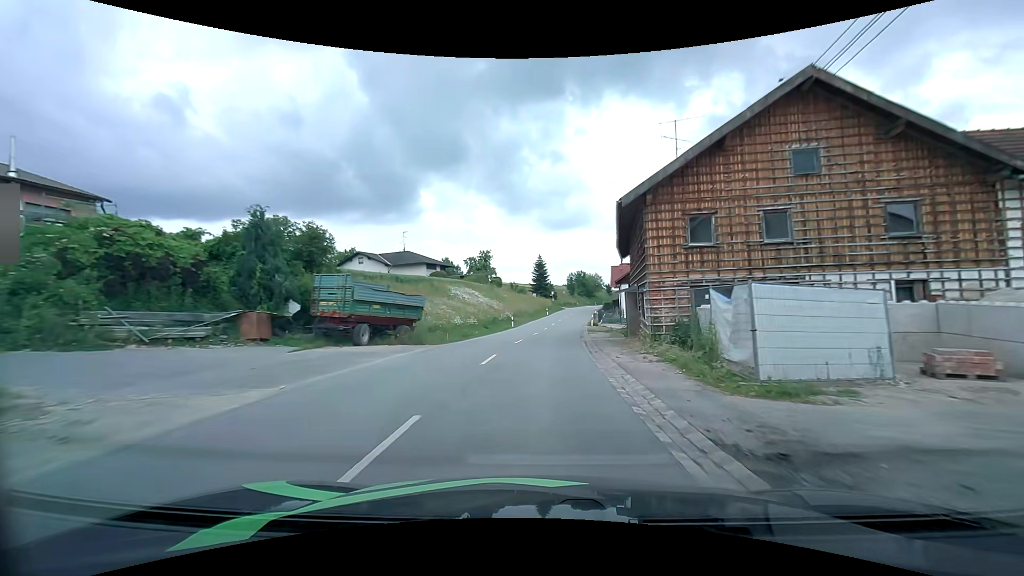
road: secondary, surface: asphalt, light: Day
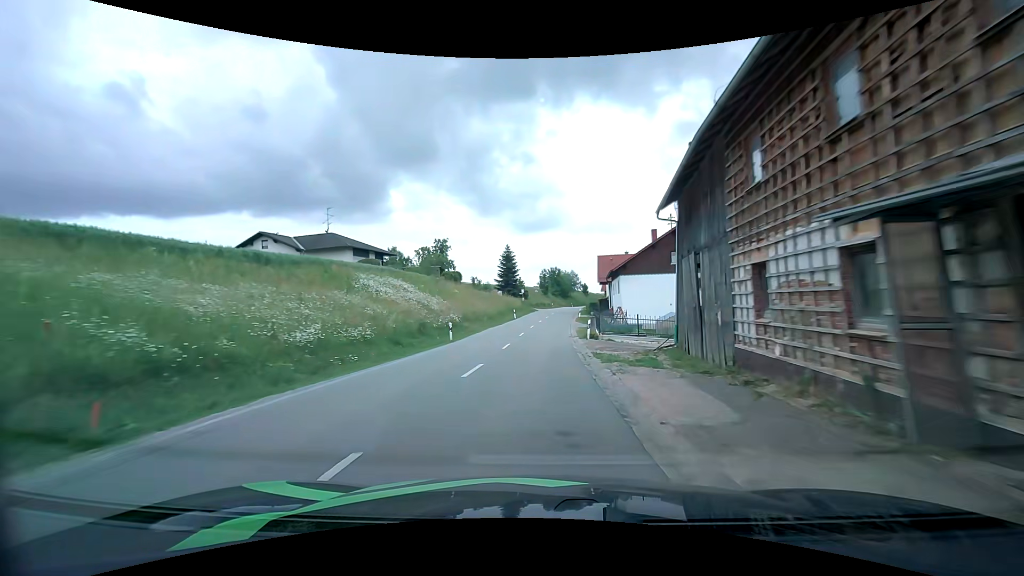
(+0.6, +19.6) m; +3°
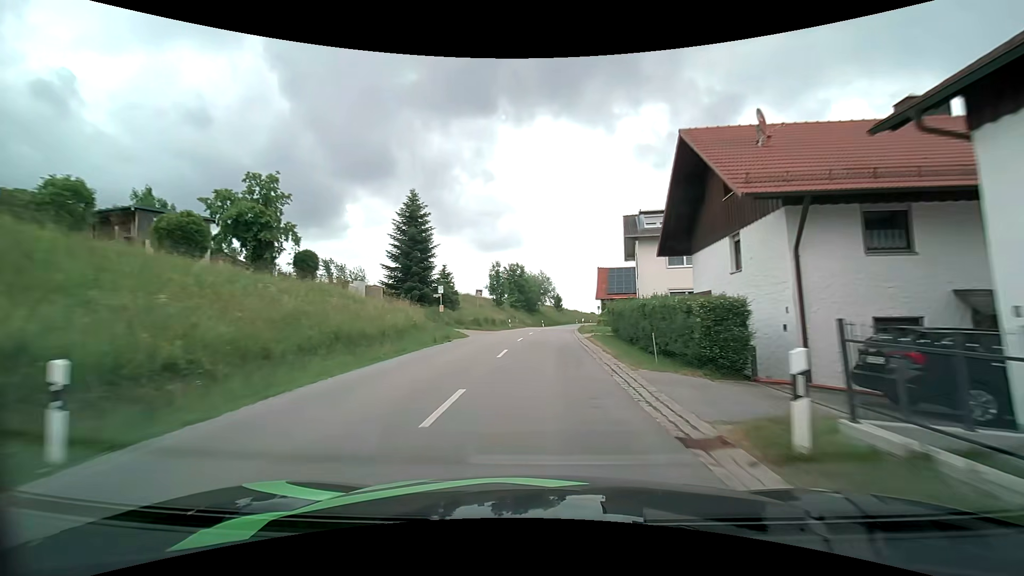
(+1.6, +50.5) m; +5°
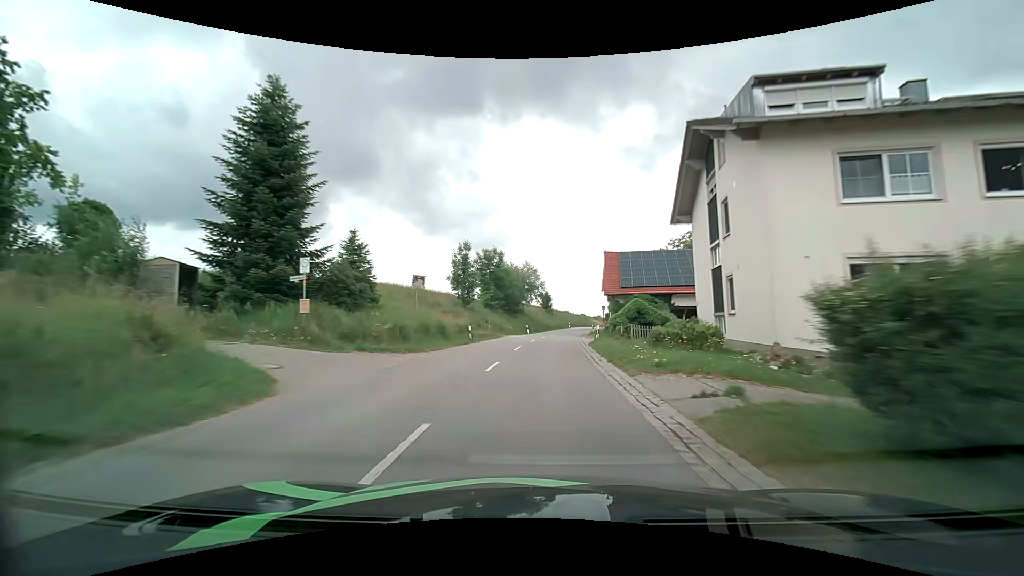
(+0.3, +20.7) m; +1°
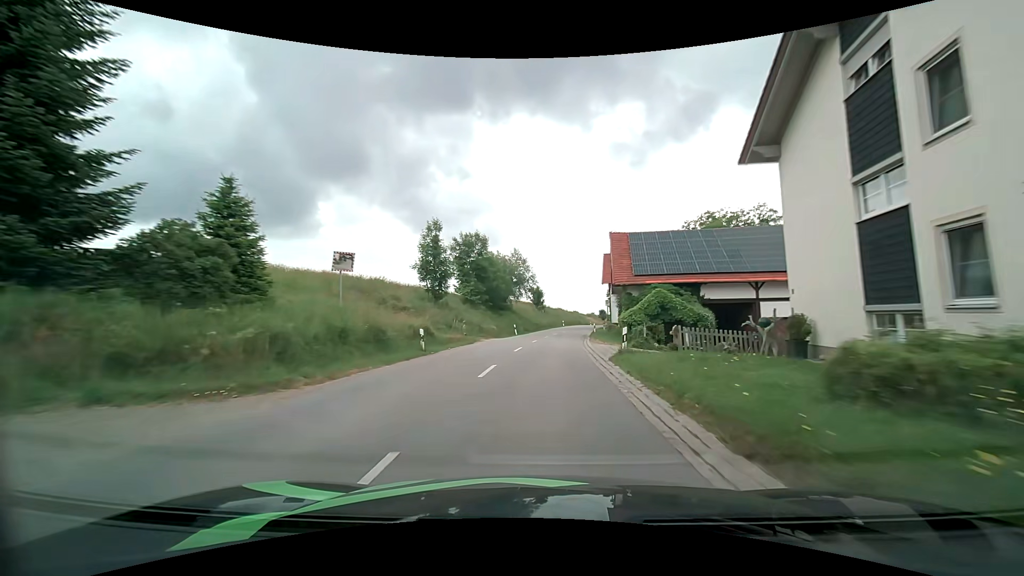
(+0.1, +10.3) m; +1°
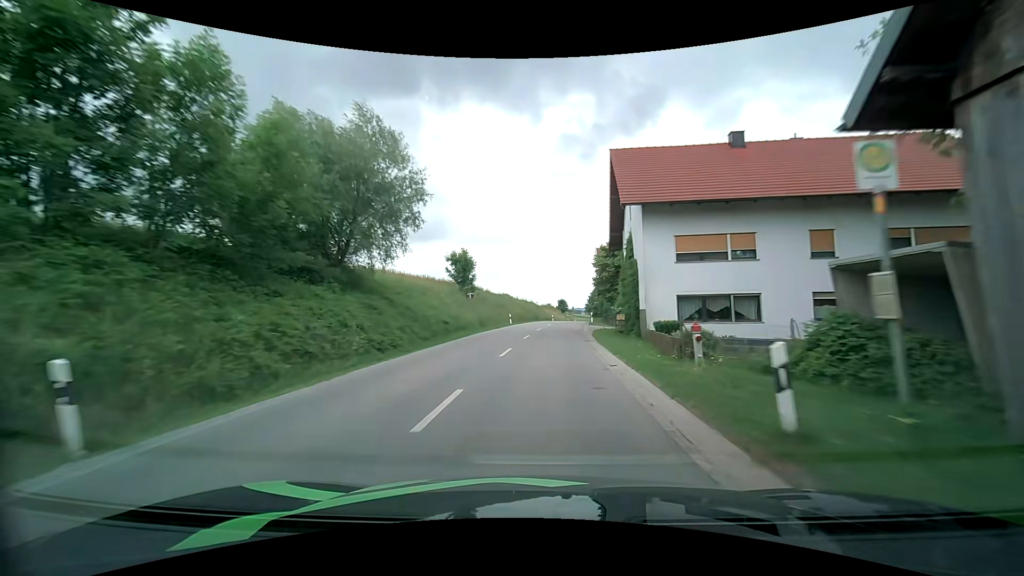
(+2.0, +41.8) m; +6°
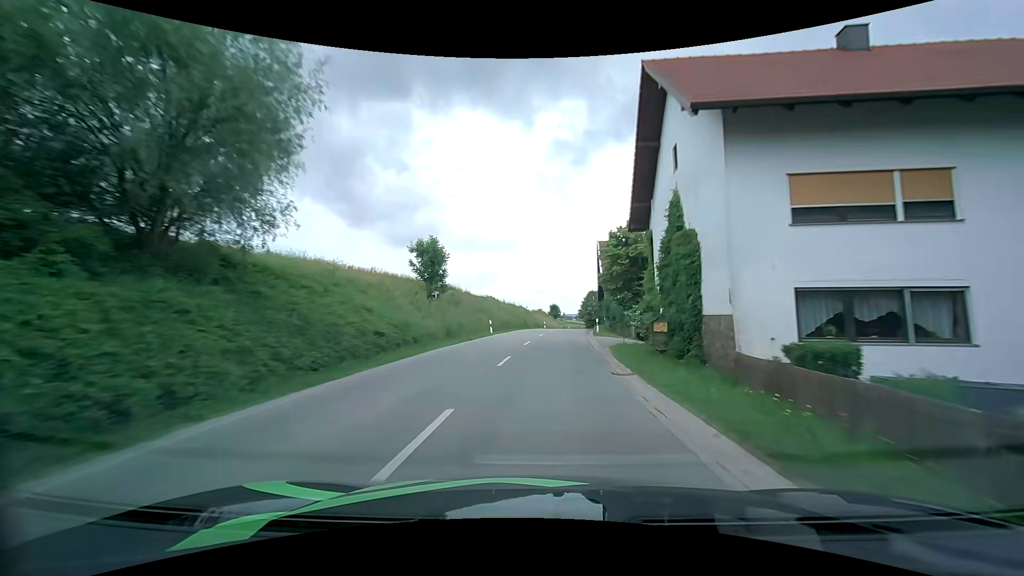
(+0.1, +10.6) m; +1°
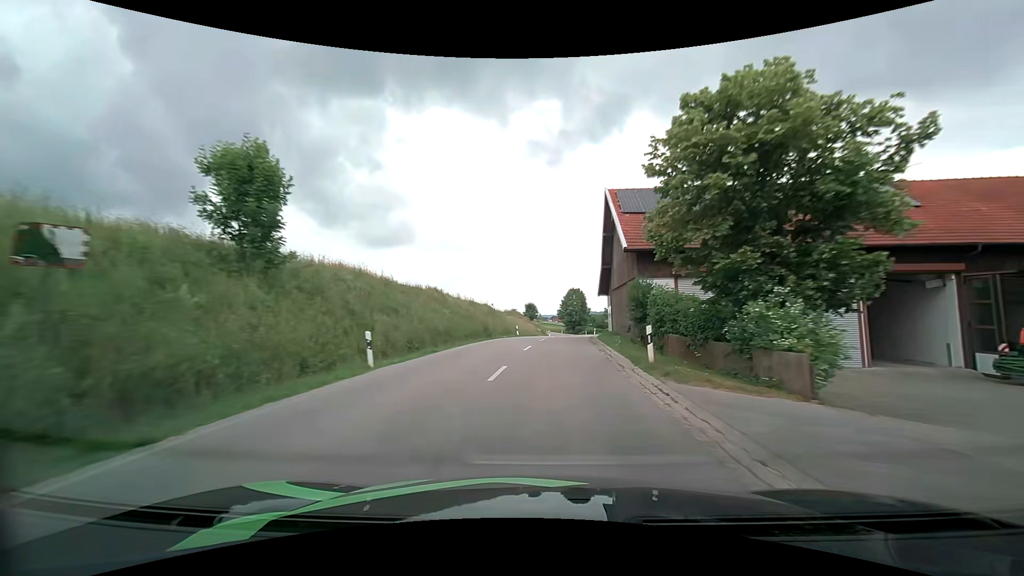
(+0.5, +21.2) m; +4°
(0, +10) (0, +20) (+1, +30) (+2, +40) (+3, +50) (+3, +60) (+4, +70) (+5, +80) (+6, +90) (+6, +100) m
